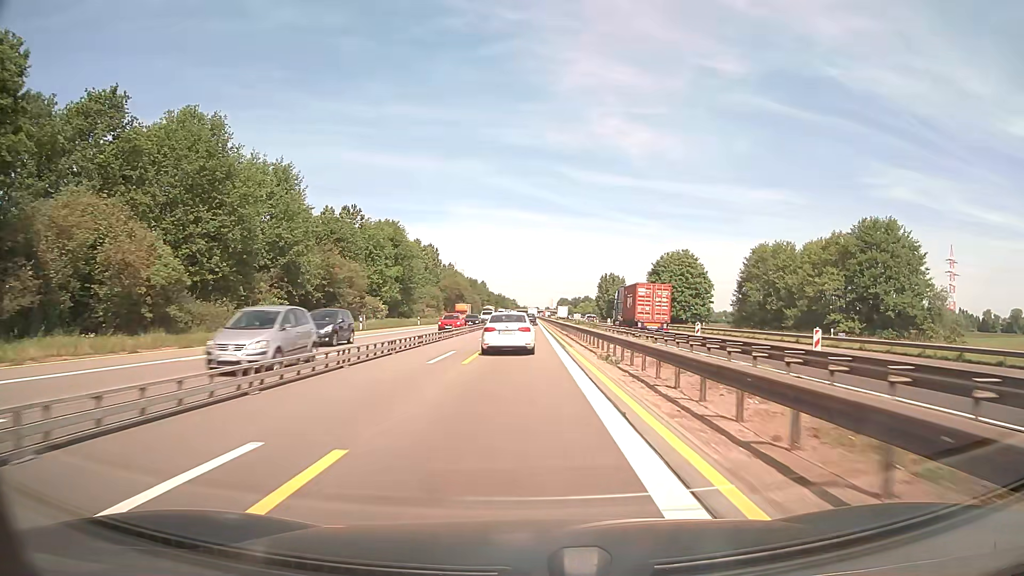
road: motorway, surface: asphalt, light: Day
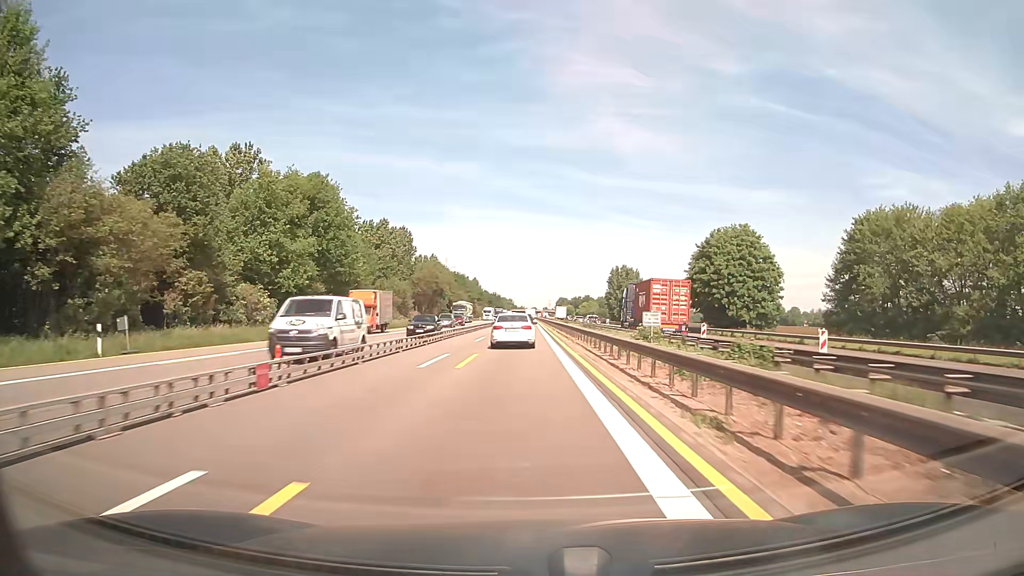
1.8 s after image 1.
(+0.1, +37.6) m; 0°
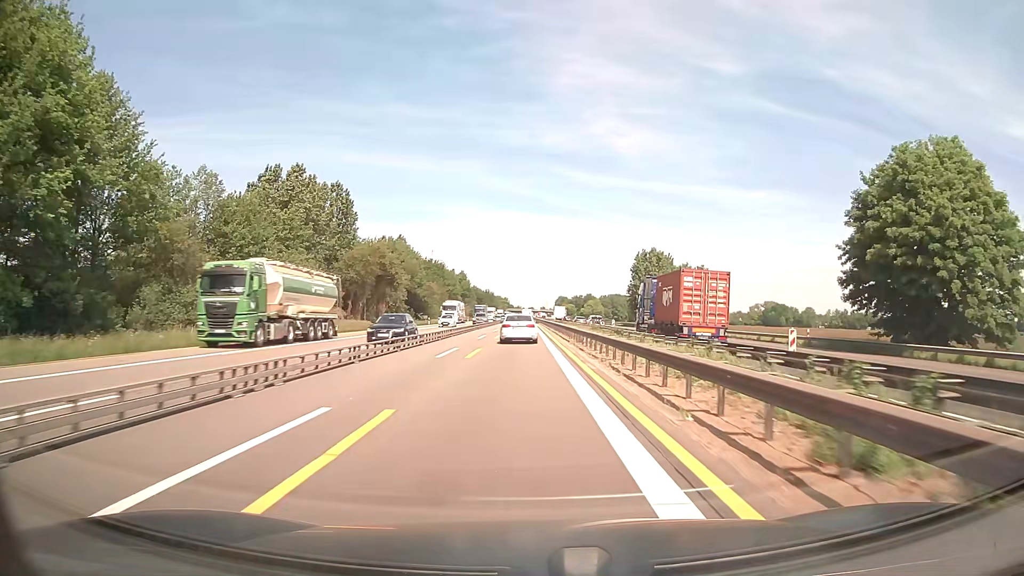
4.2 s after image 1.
(0.0, +50.2) m; 0°
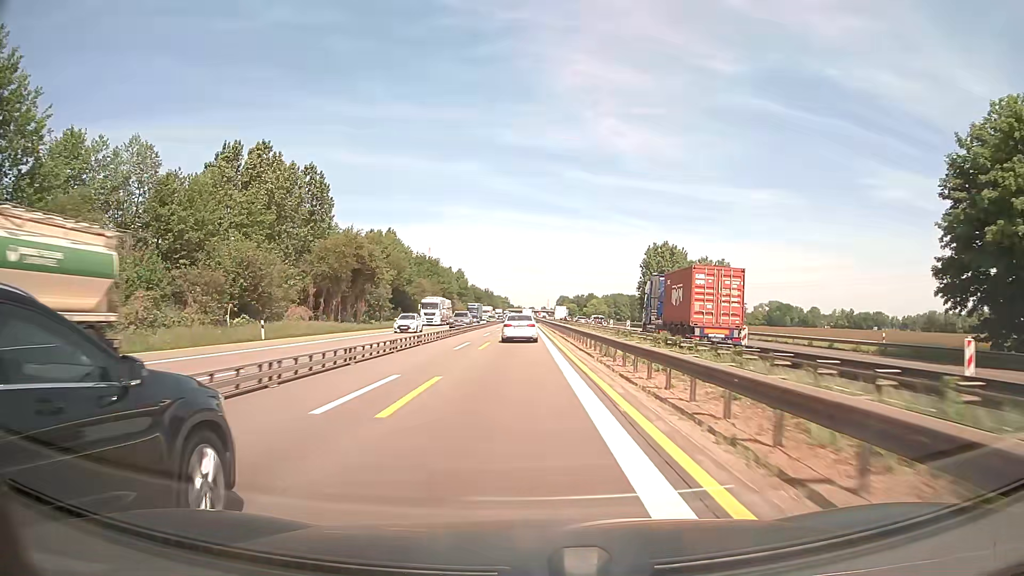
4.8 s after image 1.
(0.0, +12.5) m; 0°
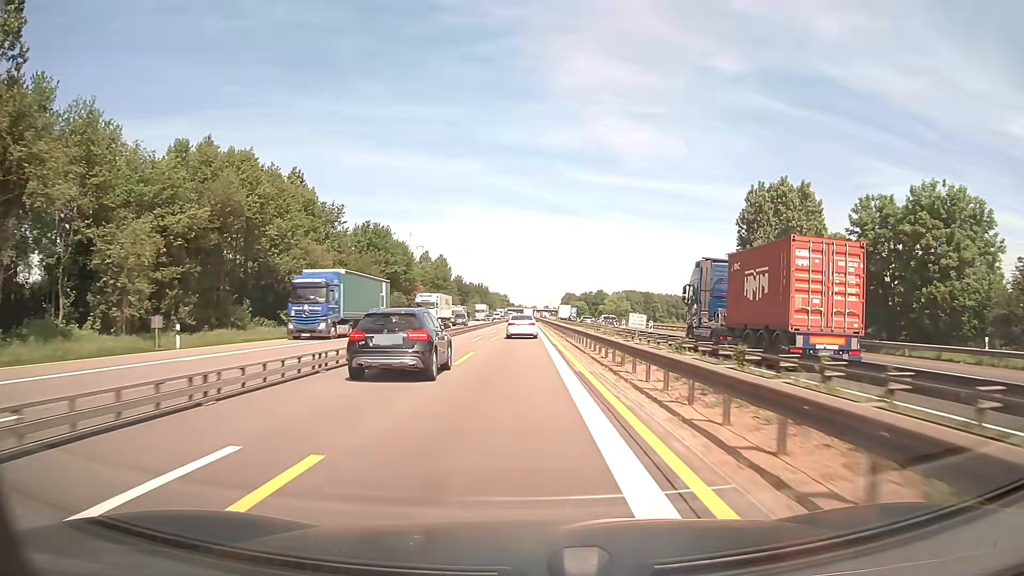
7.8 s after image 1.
(-0.1, +62.8) m; 0°
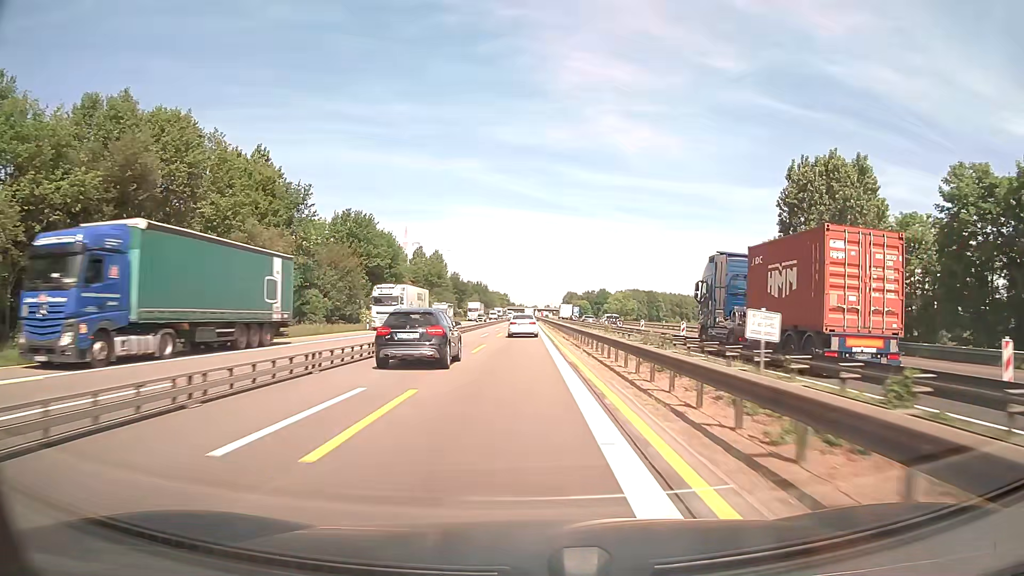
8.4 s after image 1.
(0.0, +12.6) m; 0°
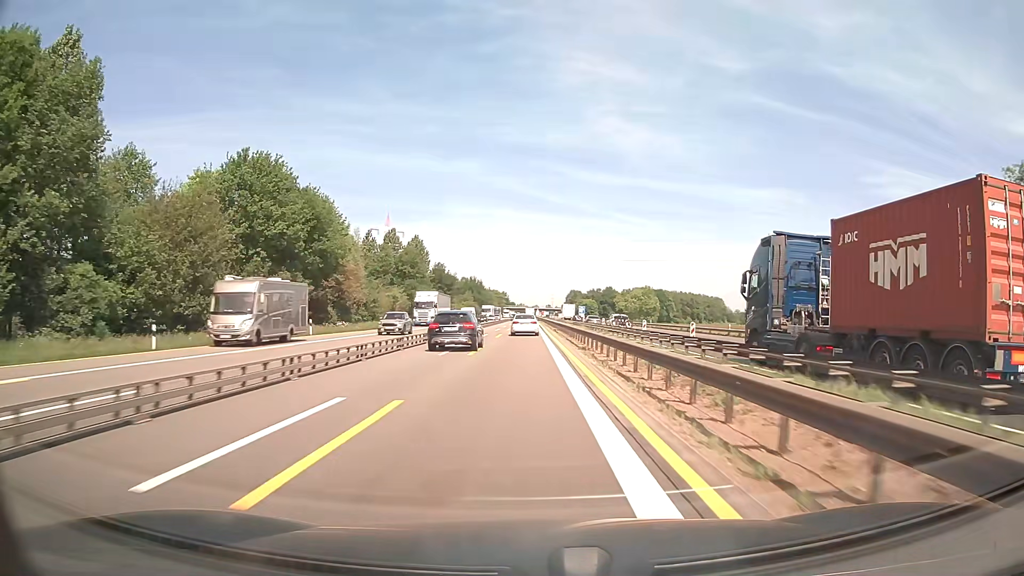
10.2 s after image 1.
(-0.1, +37.6) m; 0°
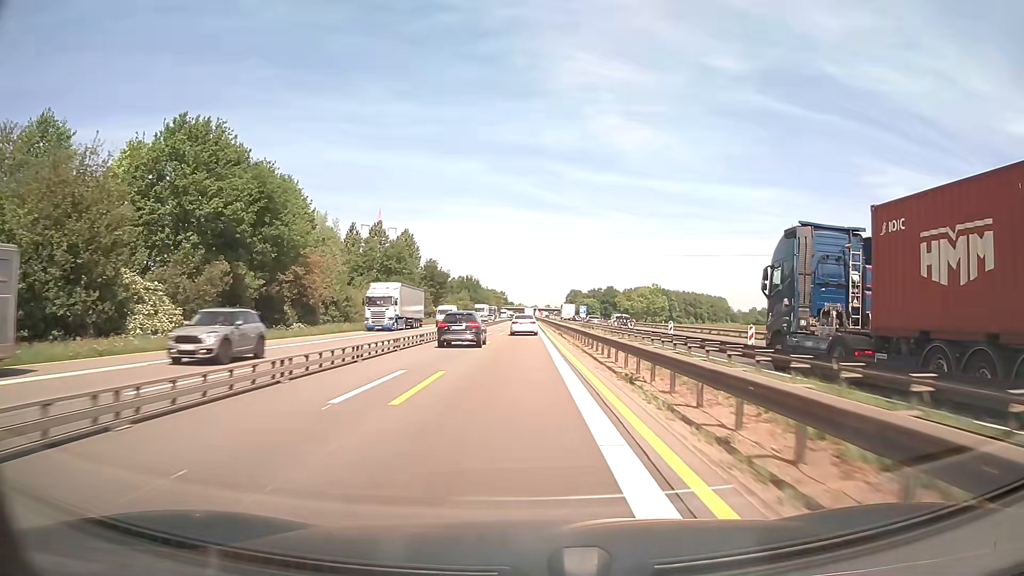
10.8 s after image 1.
(0.0, +12.5) m; 0°
(0, +10) (0, +20) (0, +30) (0, +40) (0, +50) (0, +60) (0, +70) (0, +80) (0, +90) (0, +100) m
